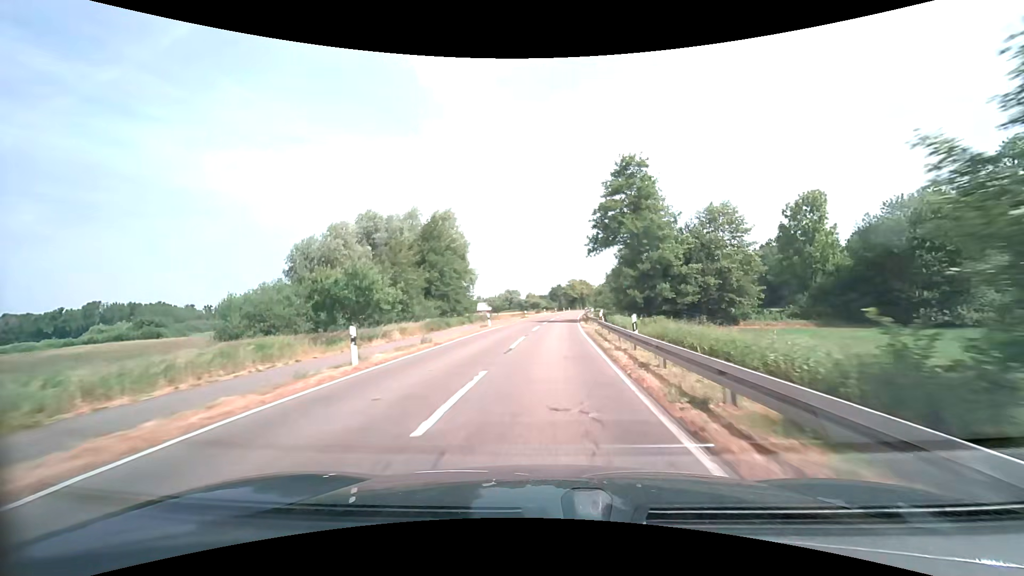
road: tertiary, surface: asphalt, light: Day
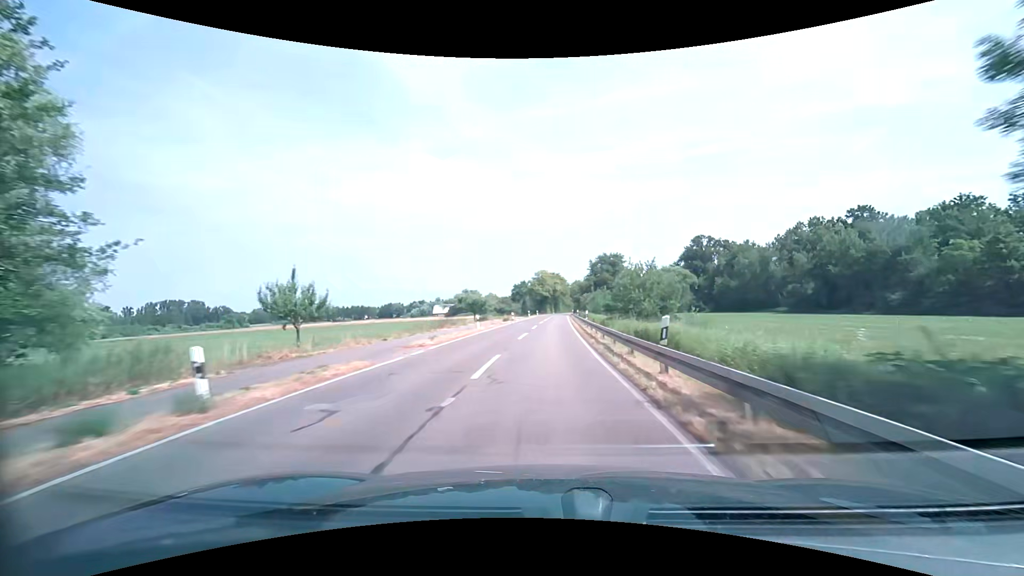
(+2.3, +55.2) m; +4°
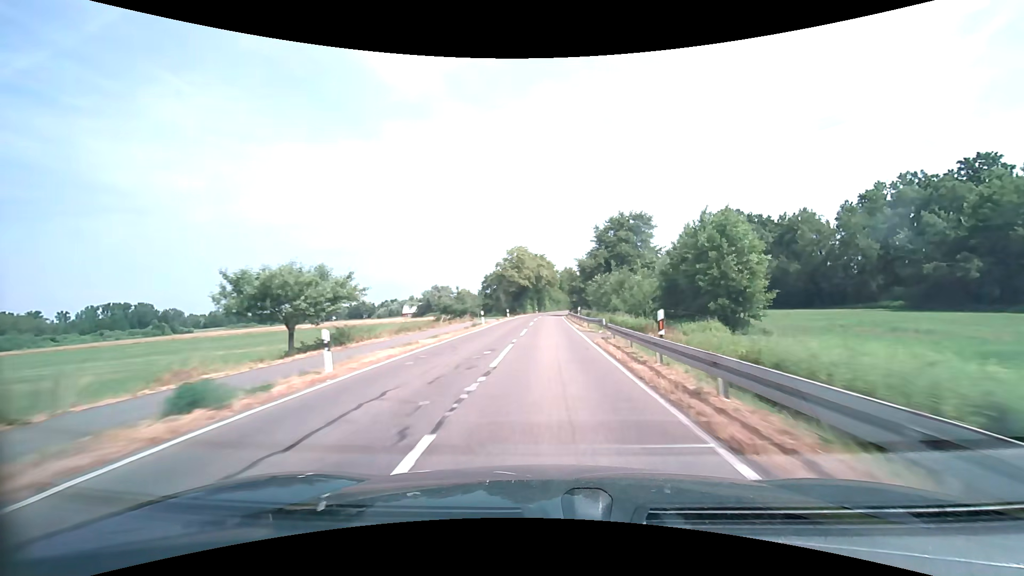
(+1.0, +46.7) m; +3°
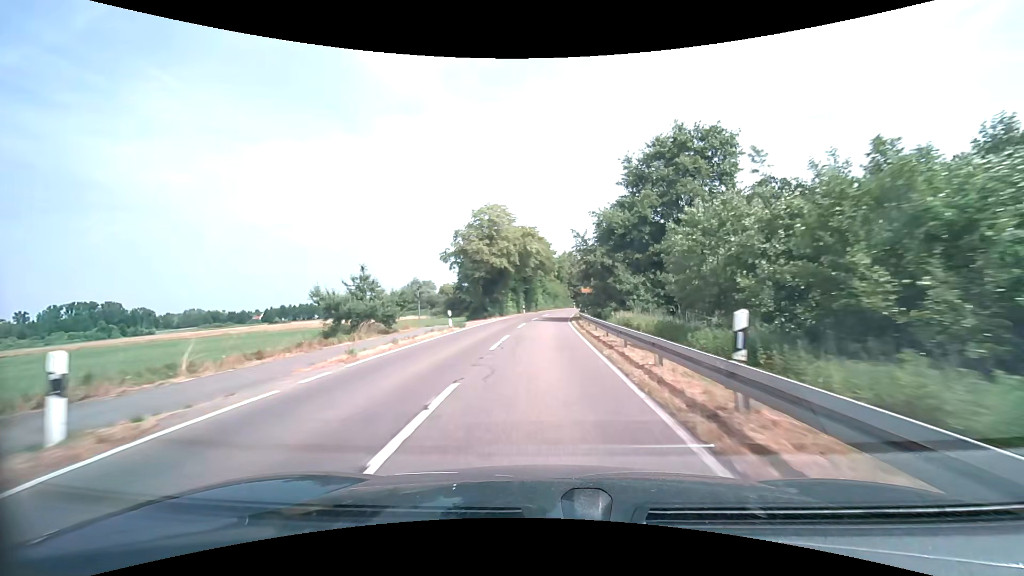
(+0.3, +32.5) m; +1°
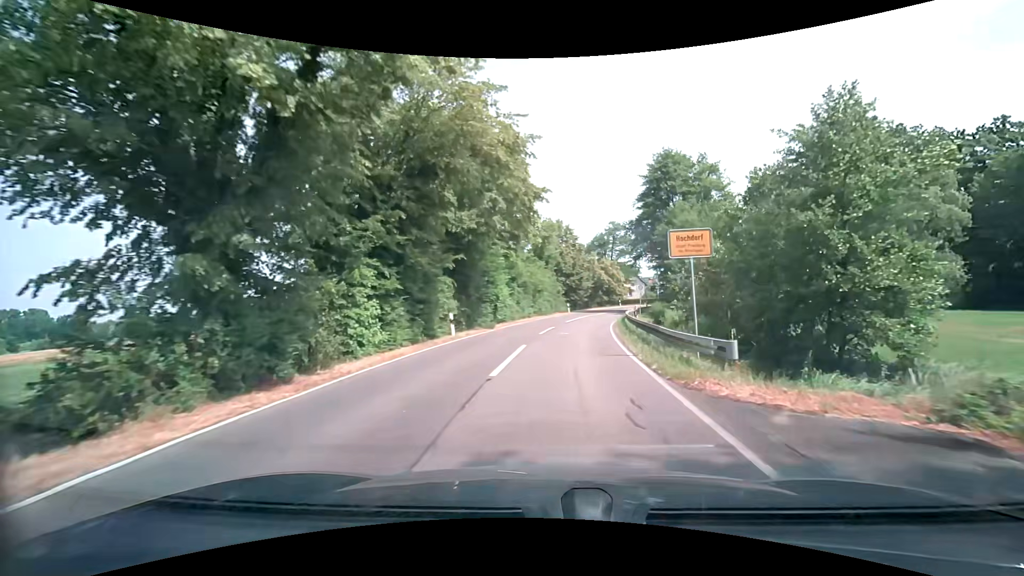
(+0.2, +40.3) m; +3°
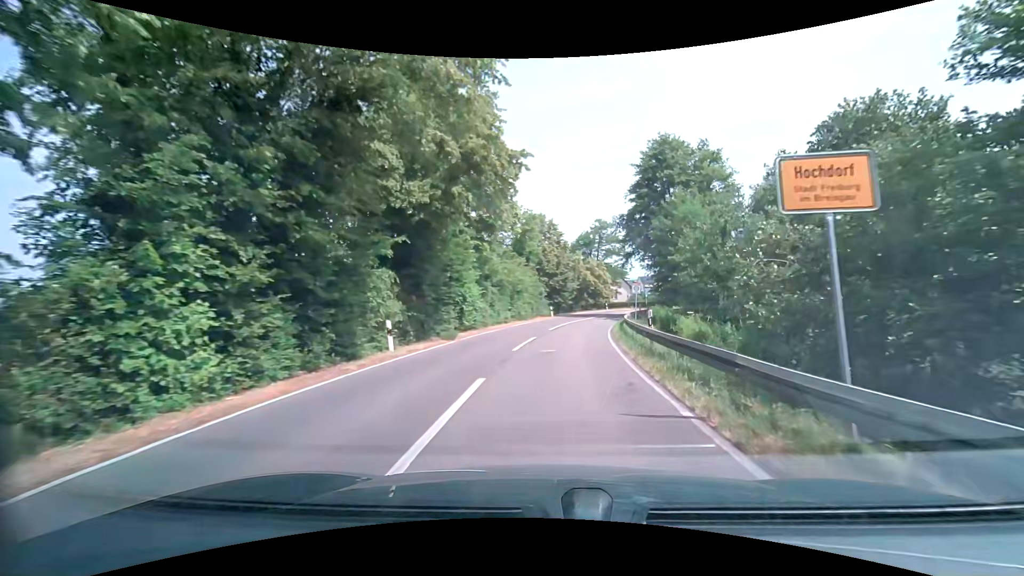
(+0.1, +6.3) m; +2°
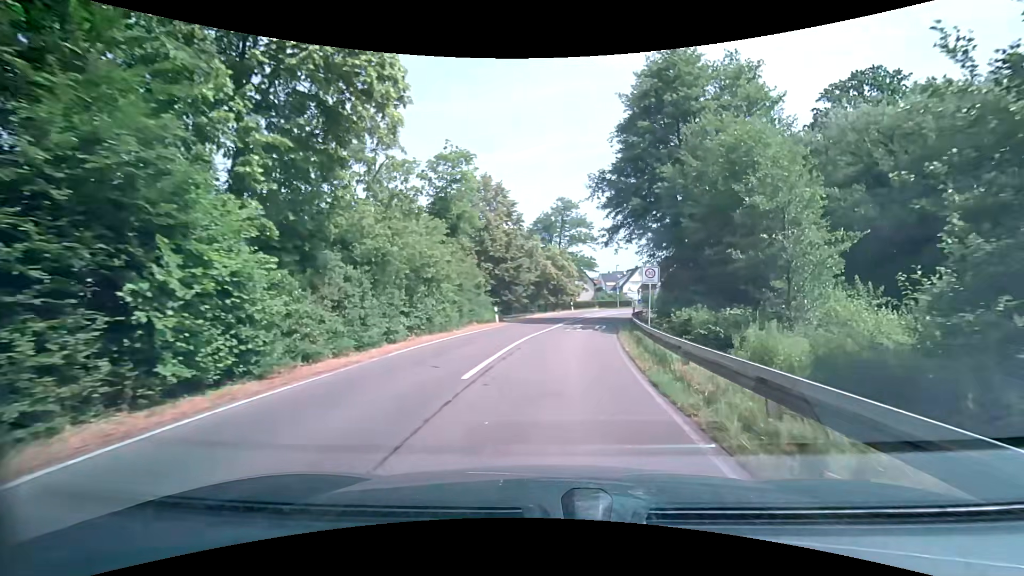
(+0.8, +17.3) m; +5°
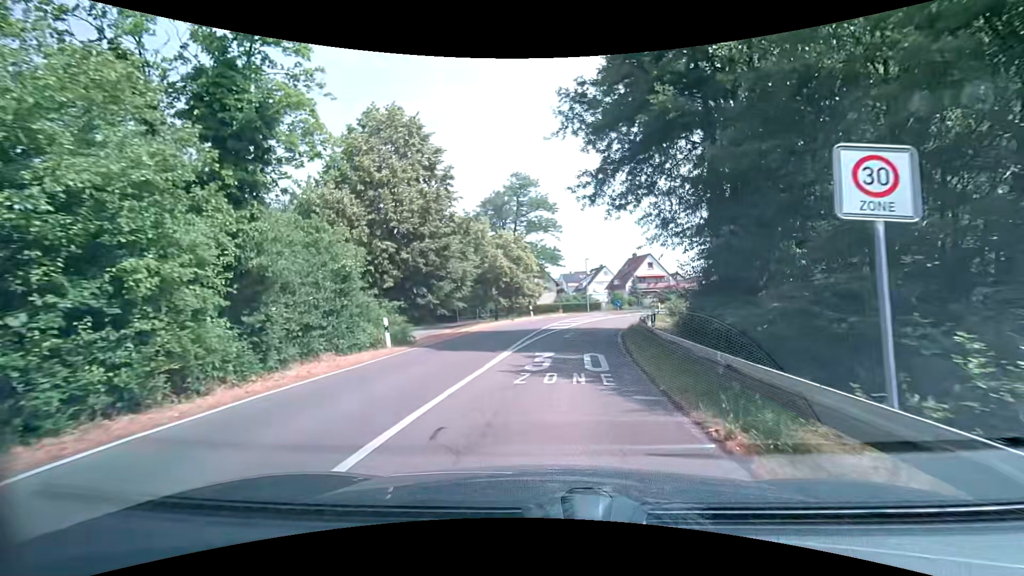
(+0.7, +14.6) m; +5°
(0, +10) (+1, +20) (+3, +30) (+6, +39) (+9, +49) (+14, +58) (+19, +66) (+25, +74) (+31, +82) (+37, +90) m
